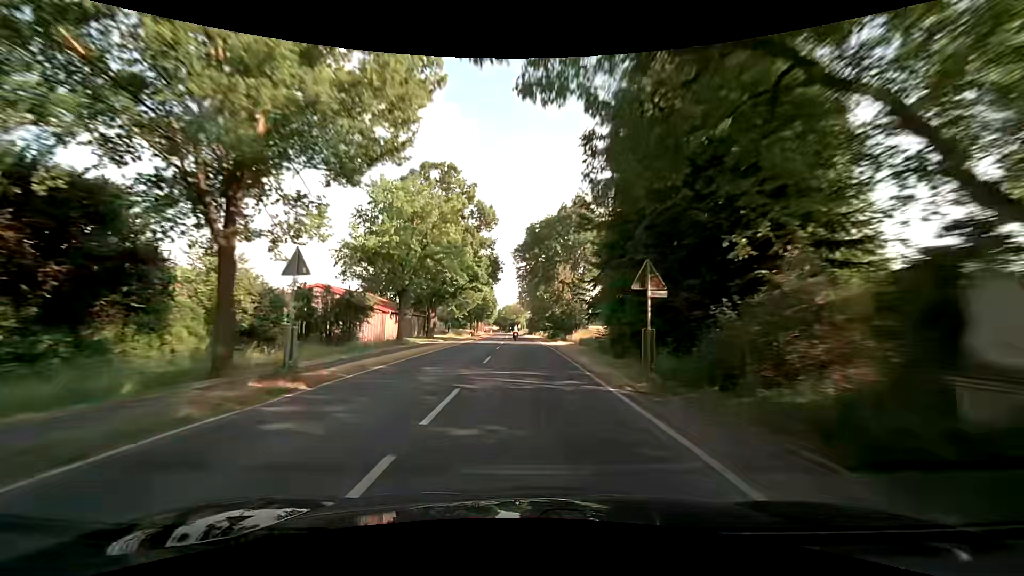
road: secondary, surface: asphalt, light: Day
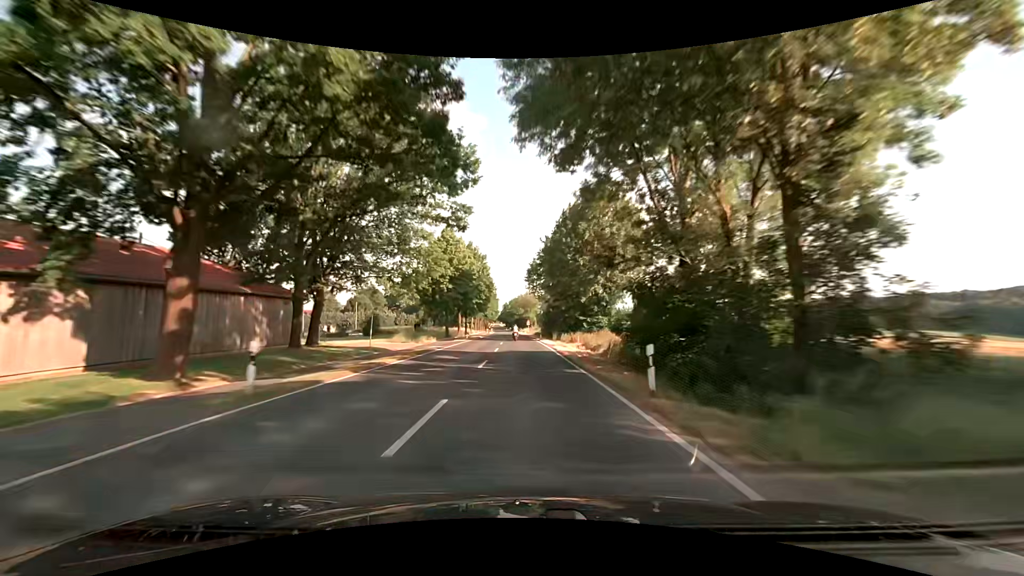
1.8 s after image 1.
(-0.2, +46.7) m; -1°
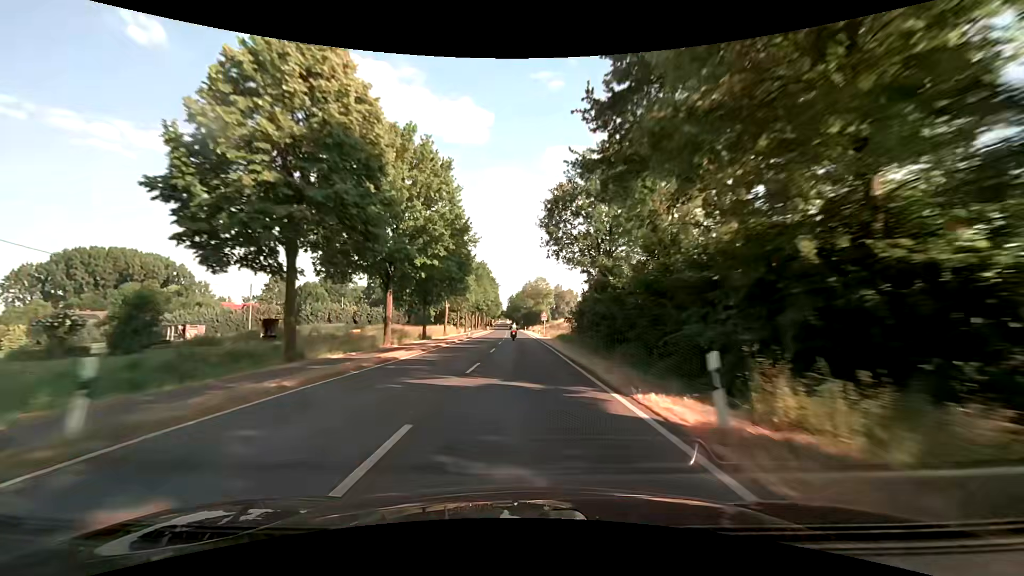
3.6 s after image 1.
(-0.3, +47.3) m; -1°
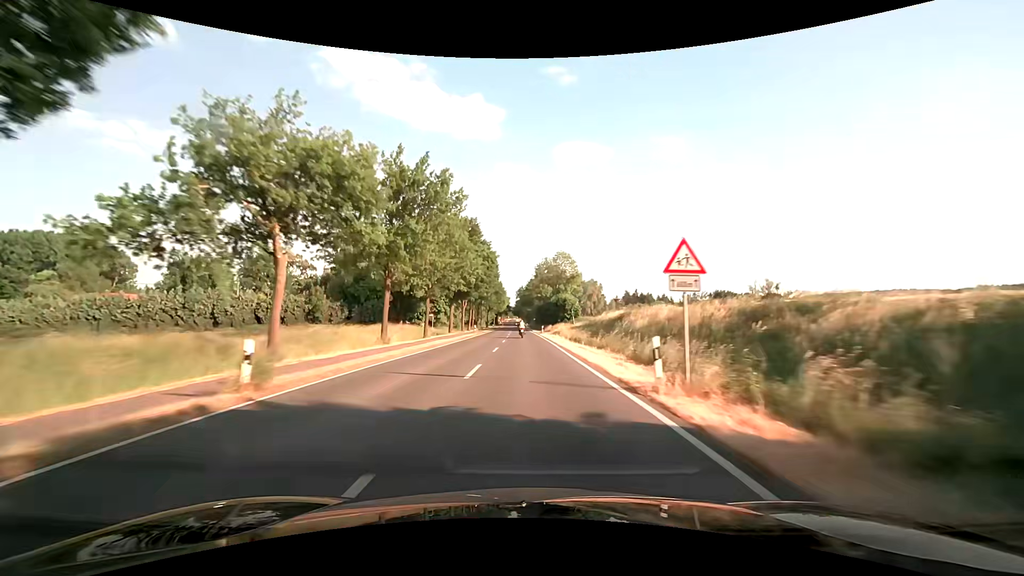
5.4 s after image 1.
(-0.2, +47.0) m; 0°
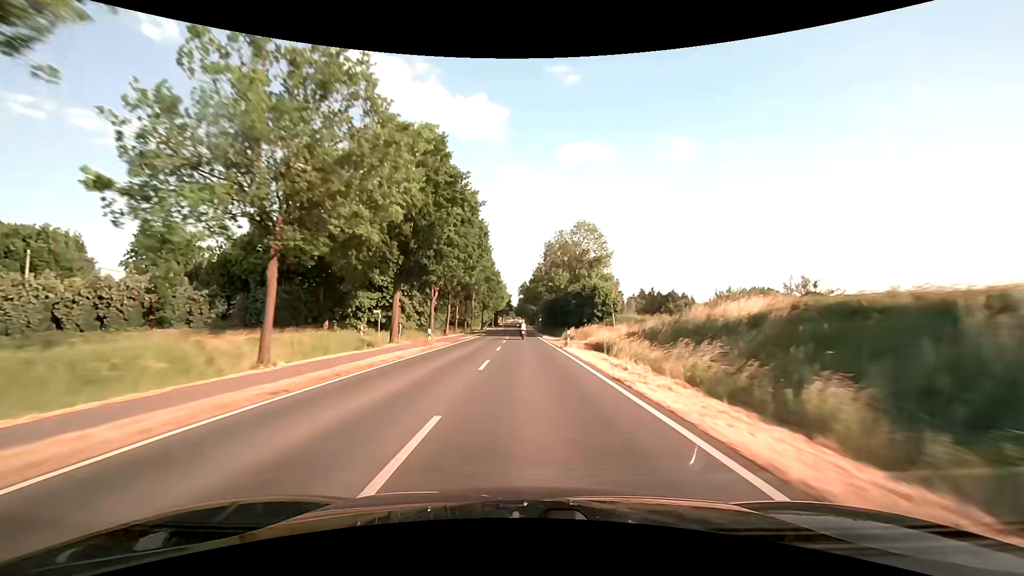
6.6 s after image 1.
(-0.4, +30.7) m; -1°
(0, +10) (0, +20) (0, +30) (0, +40) (0, +50) (0, +60) (0, +70) (-1, +80) (-1, +90) (-1, +100) m
